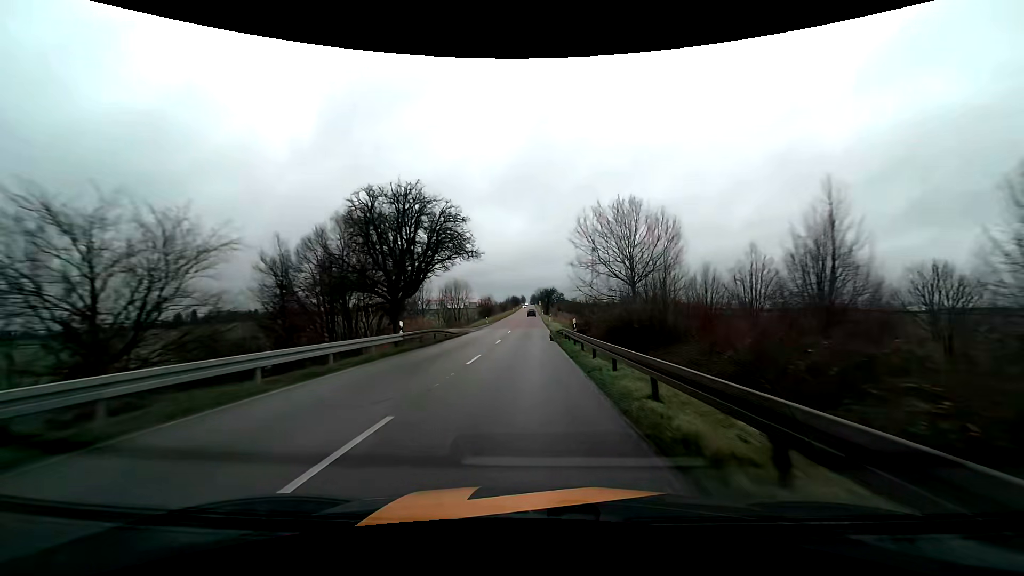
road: tertiary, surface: asphalt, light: Day
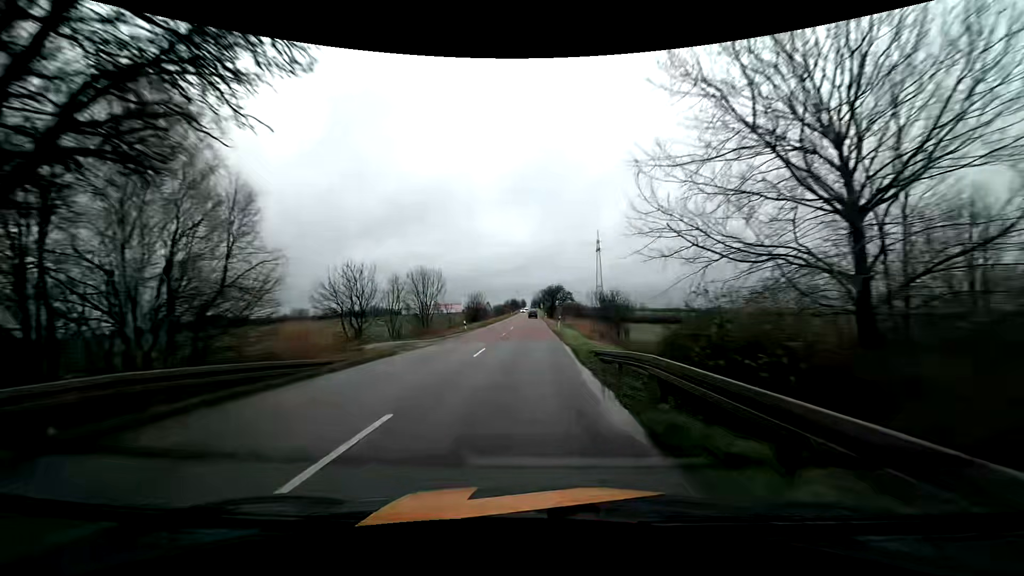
(0.0, +24.0) m; 0°
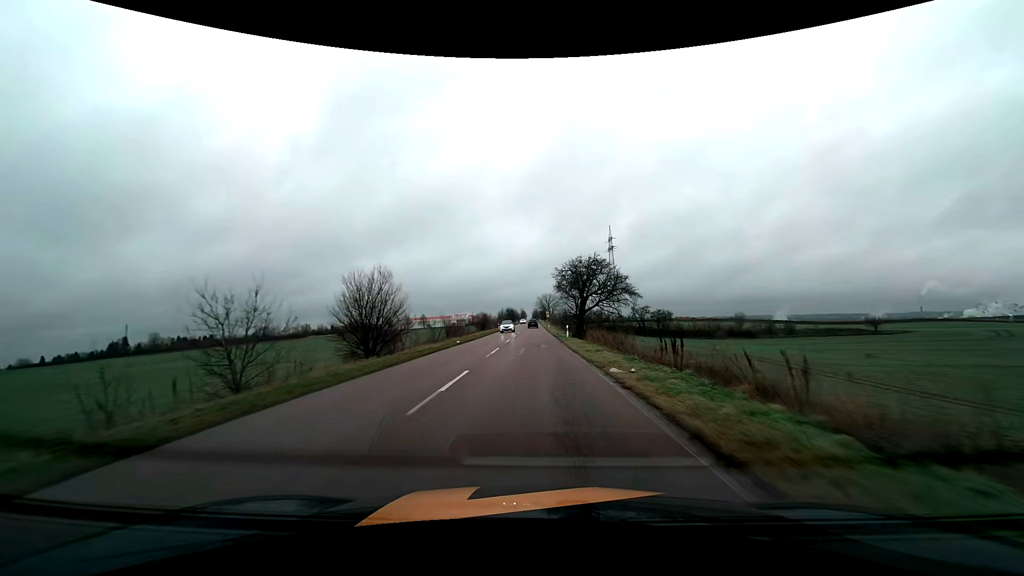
(-0.1, +58.8) m; 0°
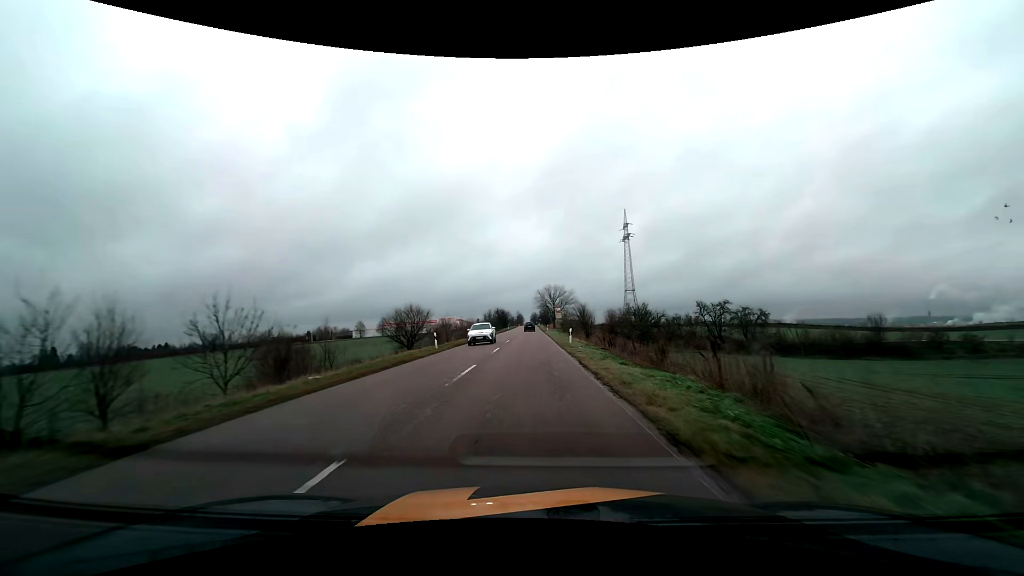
(0.0, +56.5) m; 0°
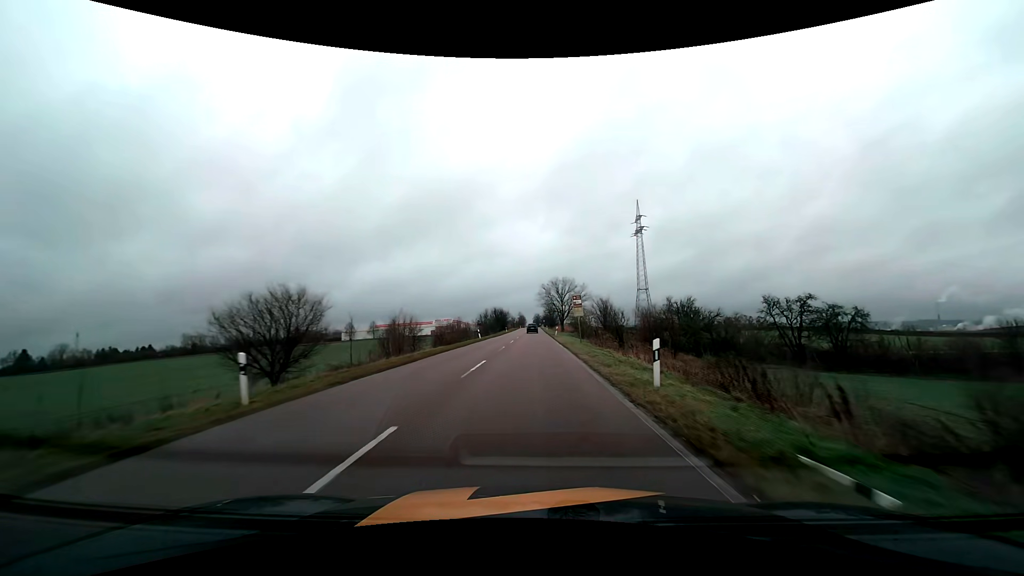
(-0.1, +22.6) m; 0°
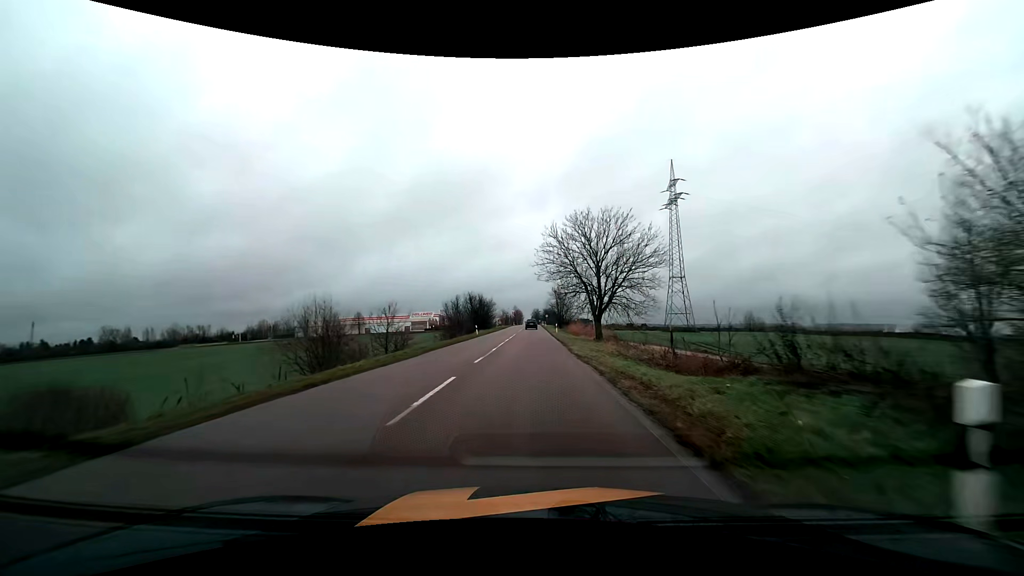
(+0.4, +54.1) m; 0°
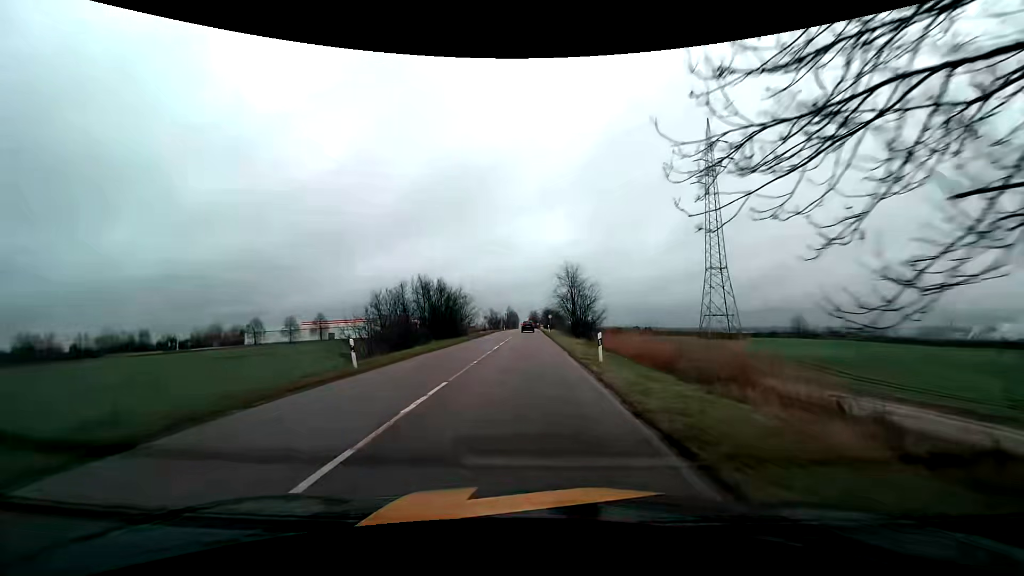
(+0.1, +37.9) m; 0°
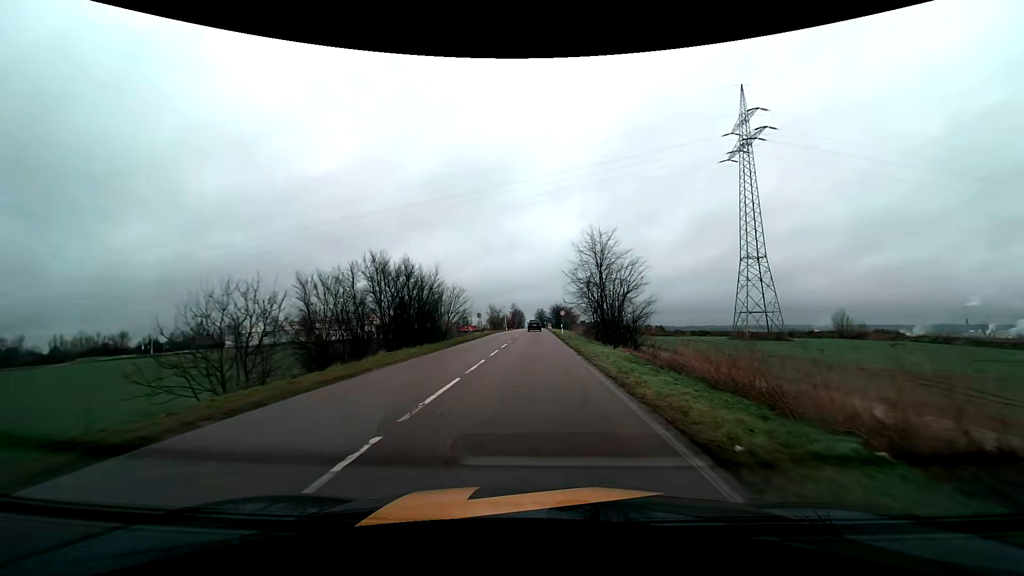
(-0.1, +17.5) m; -1°
(0, +10) (0, +20) (0, +30) (0, +40) (0, +50) (0, +60) (0, +70) (0, +80) (+1, +90) (+1, +100) m
